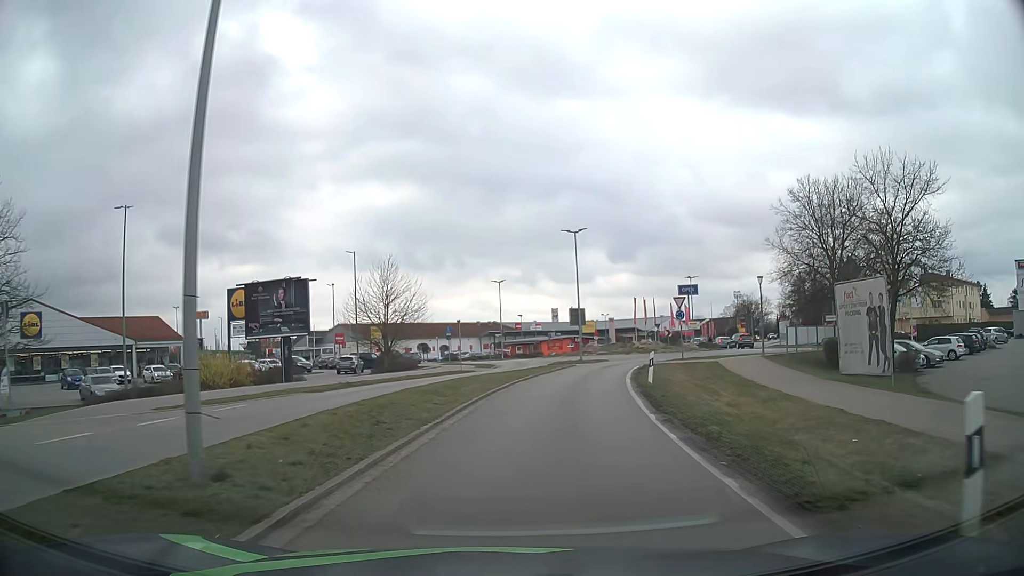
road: tertiary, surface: asphalt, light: Day
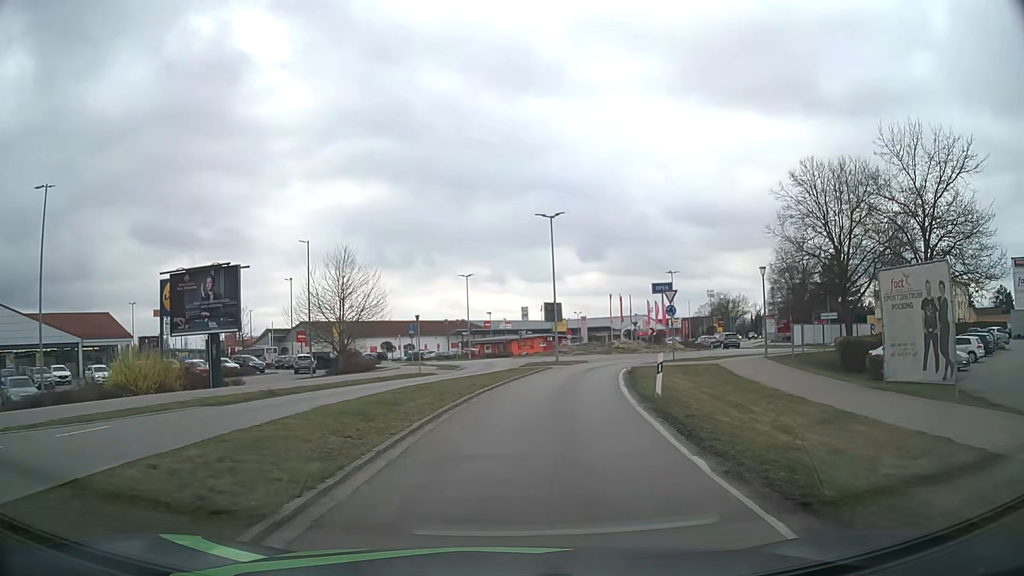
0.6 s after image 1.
(+0.1, +5.1) m; +2°
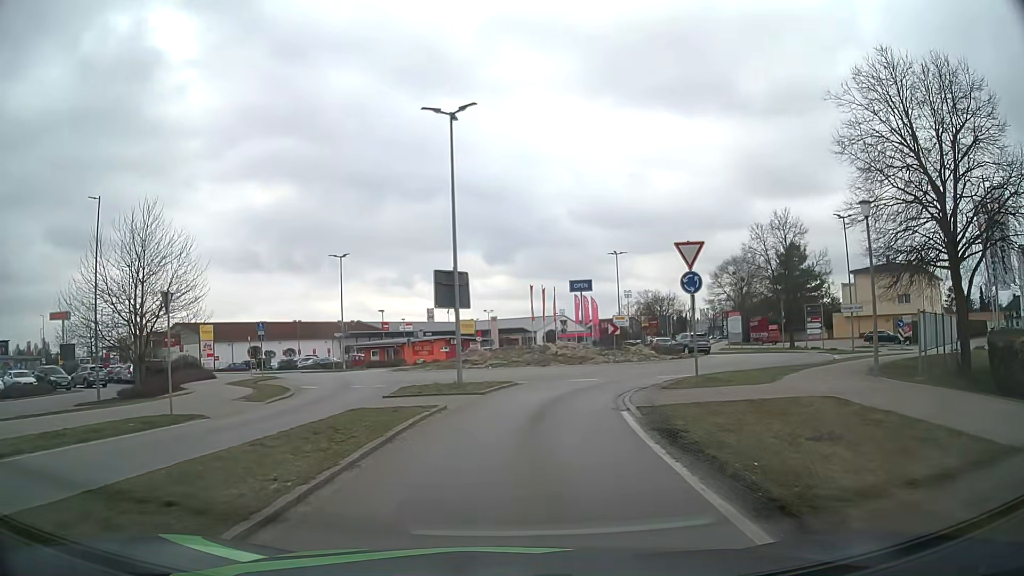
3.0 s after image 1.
(+1.3, +18.3) m; +8°
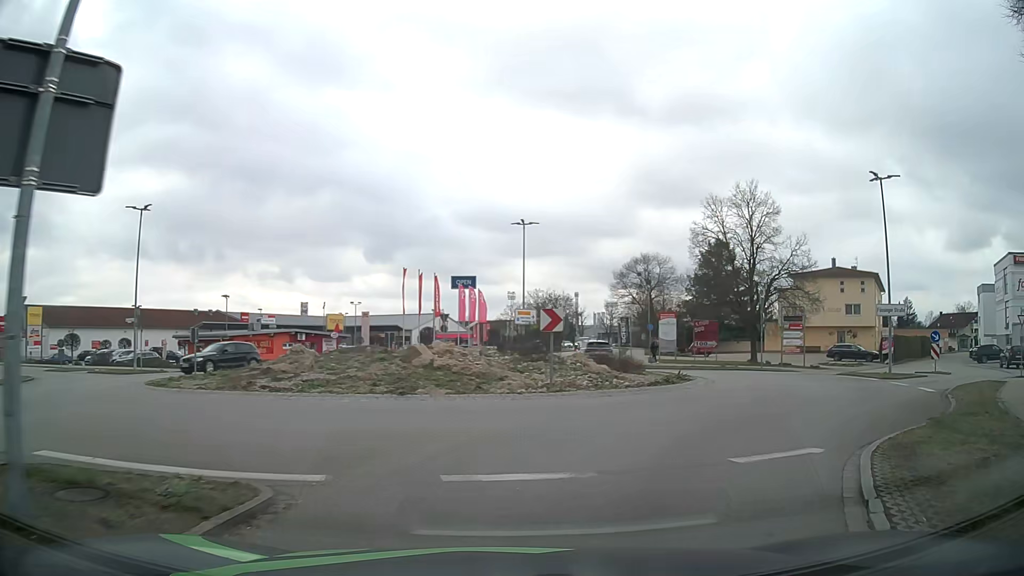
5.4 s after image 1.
(+0.9, +15.7) m; +10°
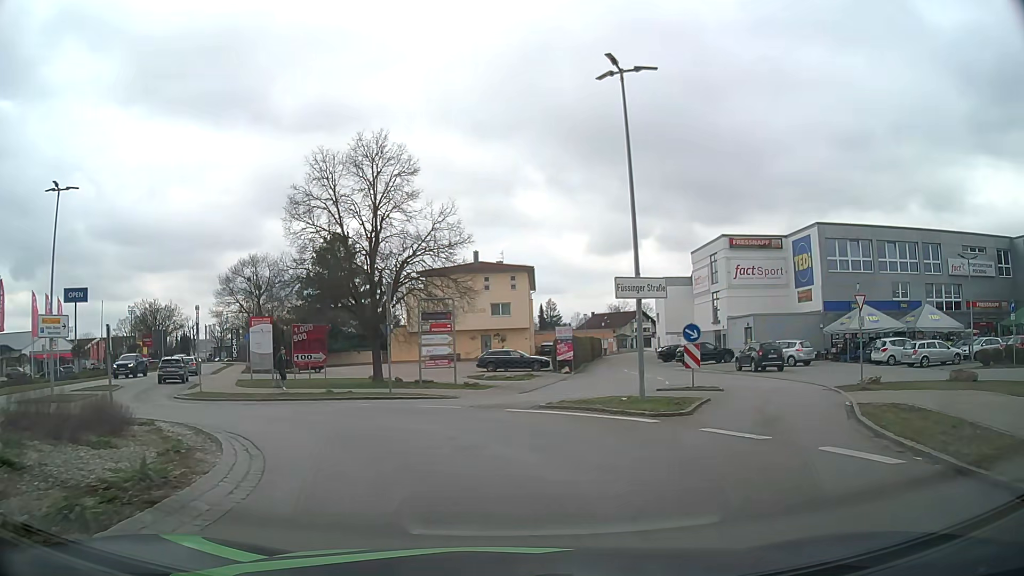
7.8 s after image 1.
(+3.8, +12.6) m; +32°
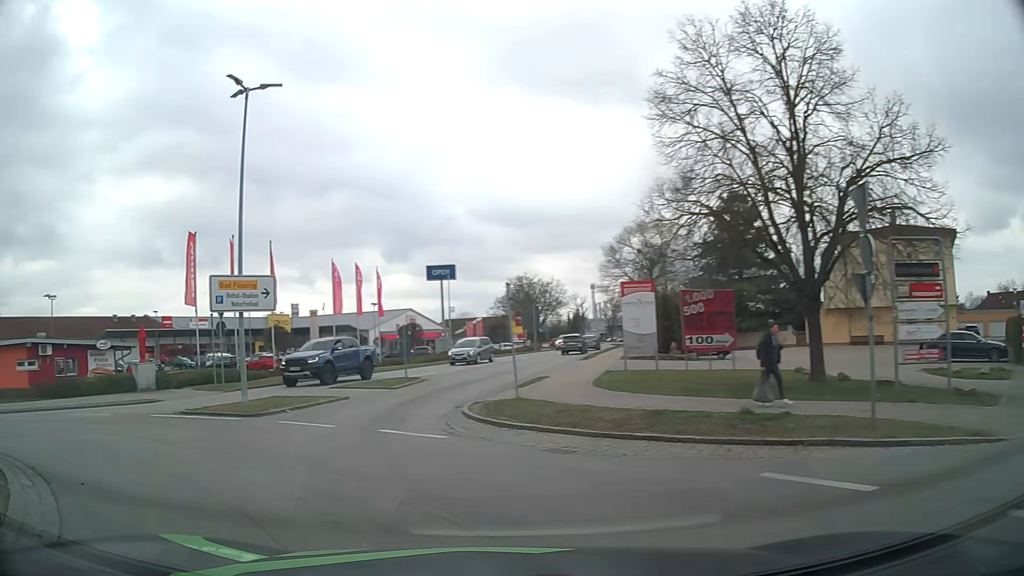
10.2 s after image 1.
(-2.0, +12.1) m; -31°
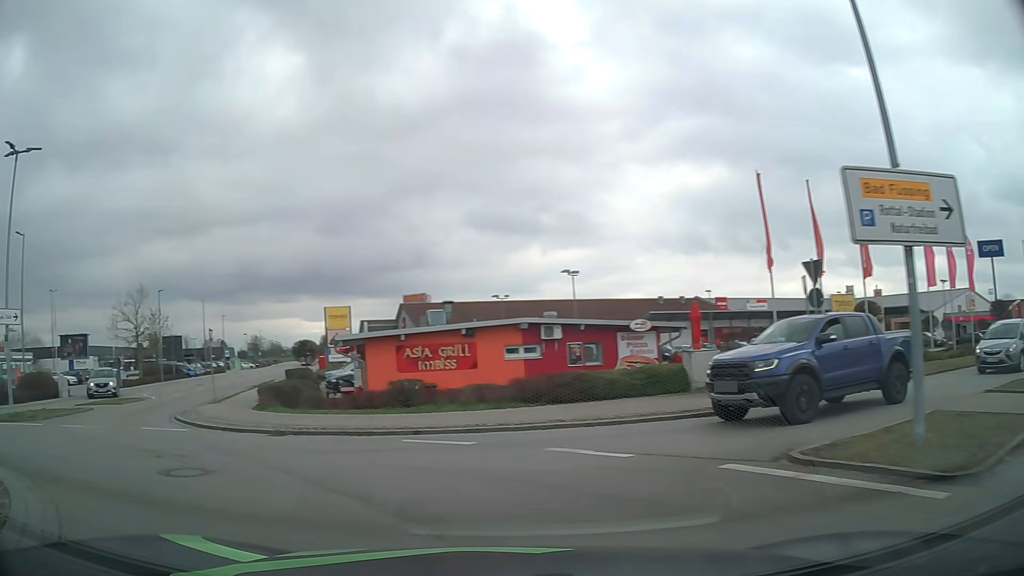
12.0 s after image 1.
(-3.6, +8.4) m; -47°
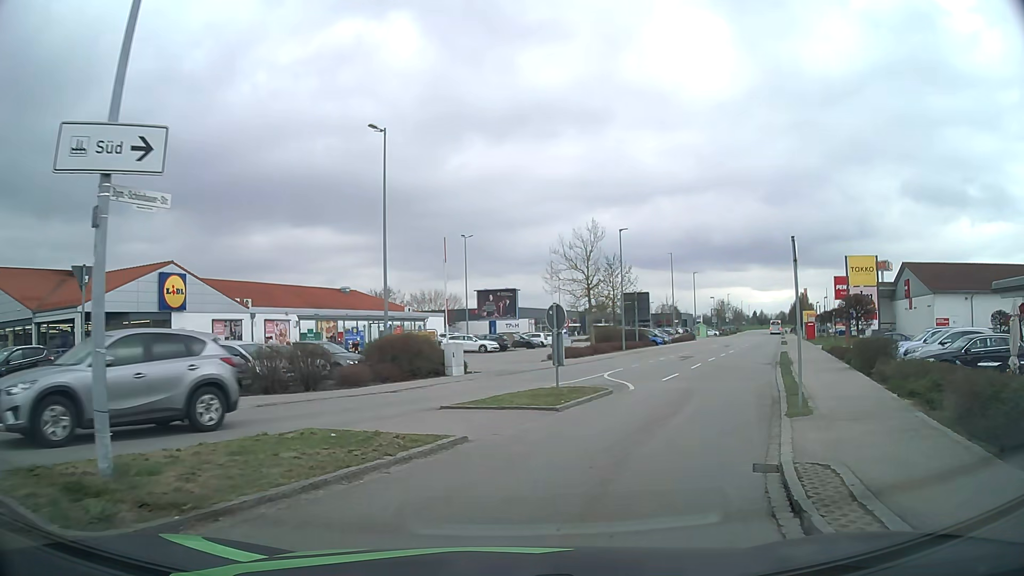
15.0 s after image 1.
(-8.4, +14.1) m; -41°
(+1, +10) (+5, +19) (+9, +28) (+13, +38) (+17, +47) (+21, +56) (+25, +65) (+29, +74) (+33, +83) (+37, +93) m
